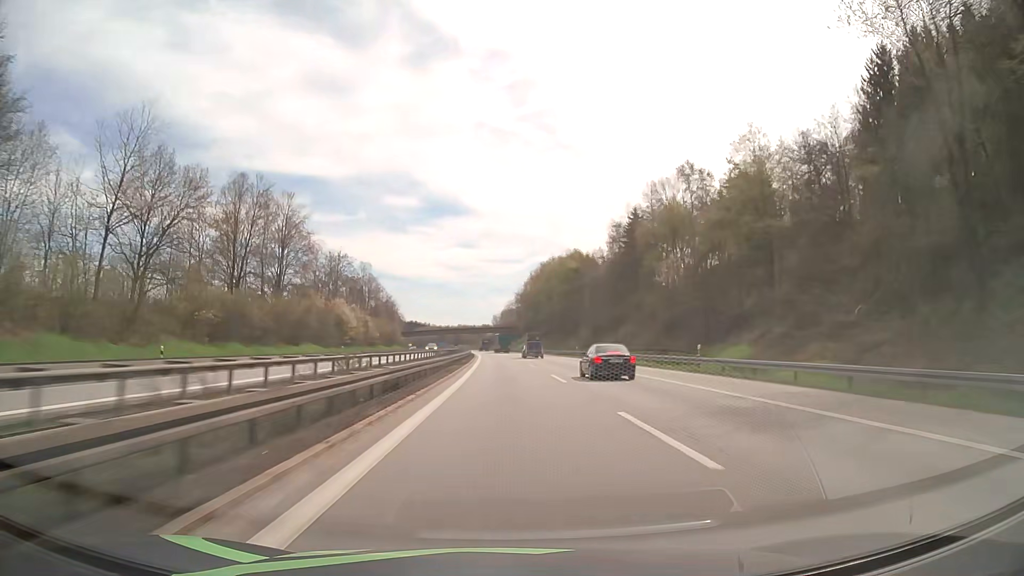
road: motorway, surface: asphalt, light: Day
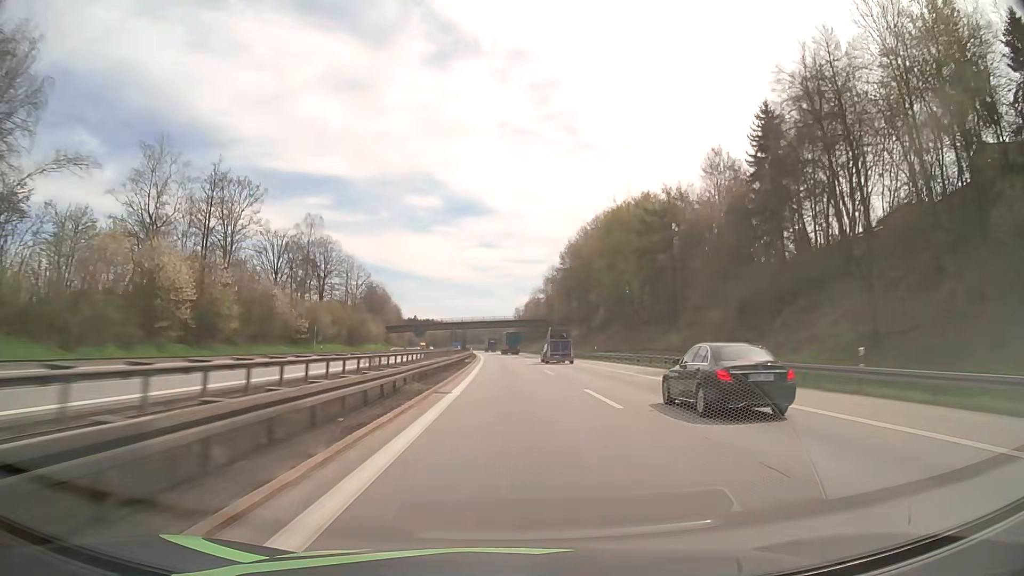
(-1.2, +64.0) m; -2°
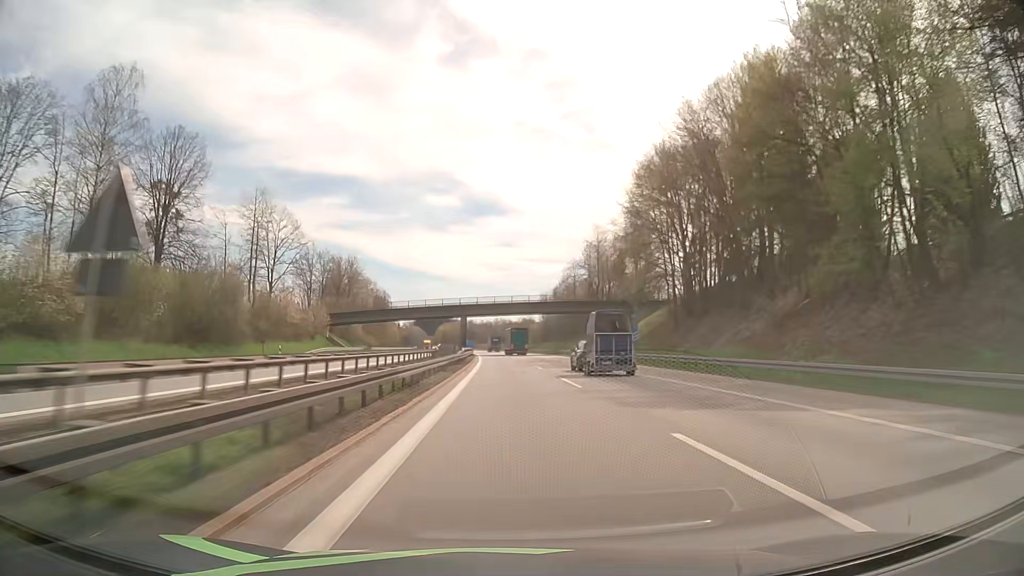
(-1.0, +64.5) m; -2°
(0, +10) (0, +20) (0, +30) (0, +40) (-1, +50) (-1, +60) (-1, +70) (-1, +80) (-2, +90) (-2, +100) m
